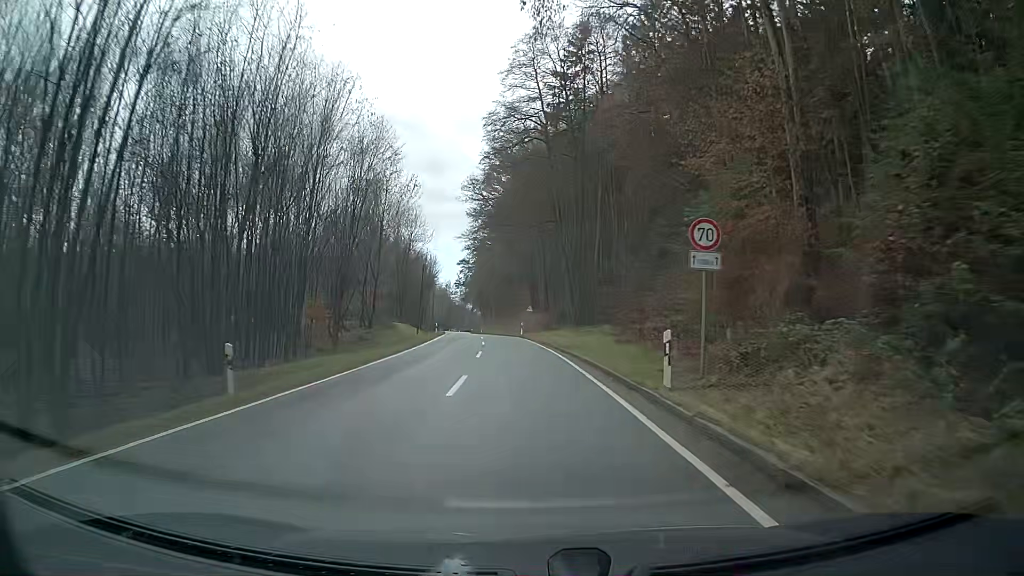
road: secondary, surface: asphalt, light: Day
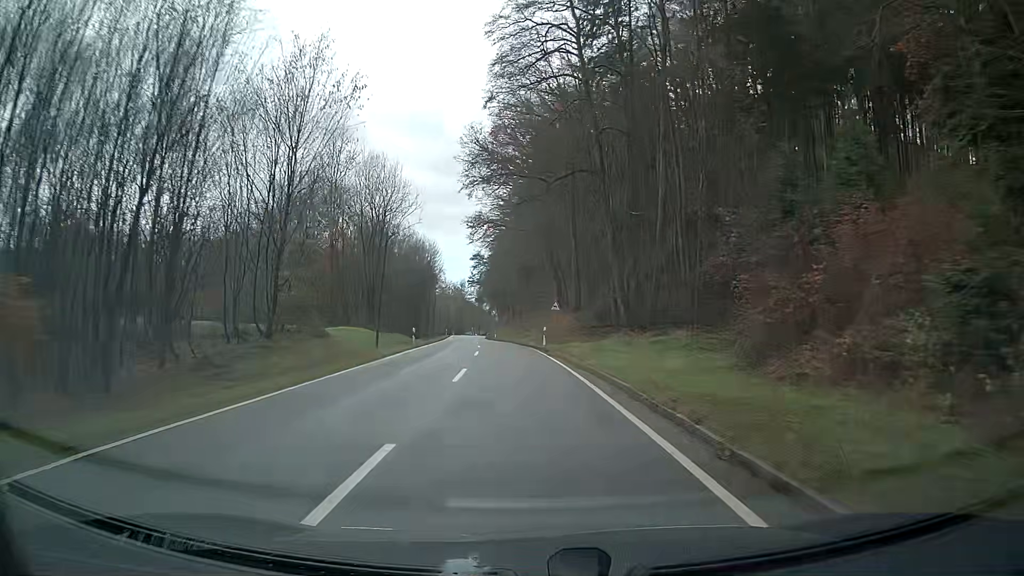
(-0.4, +20.3) m; -2°
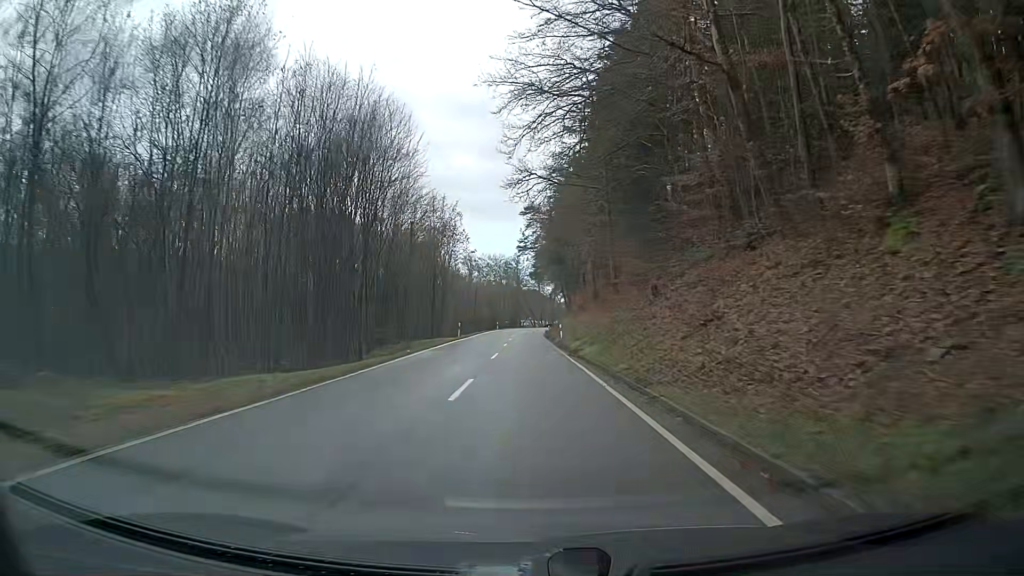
(-2.5, +50.7) m; -5°
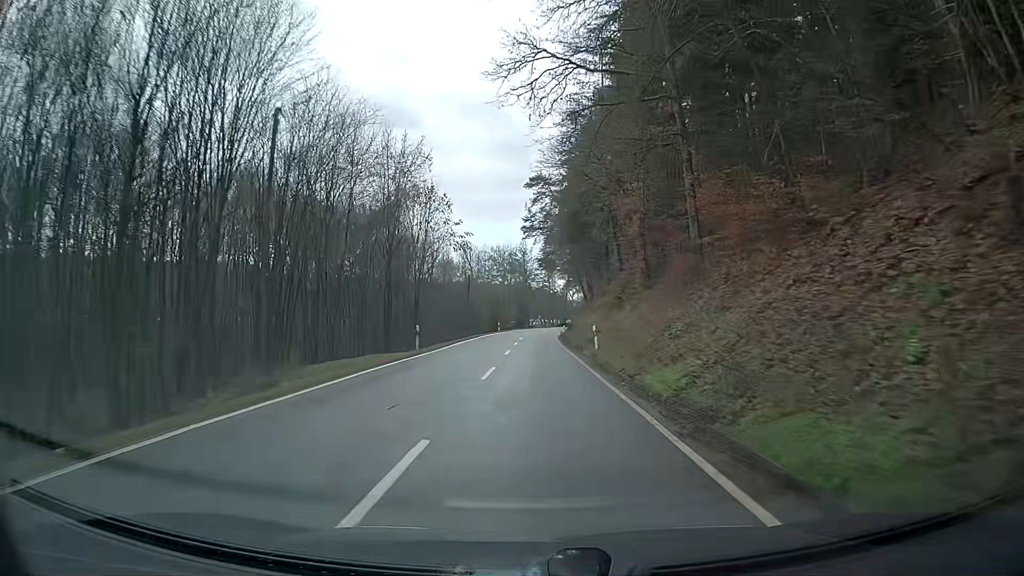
(-0.1, +20.2) m; -1°
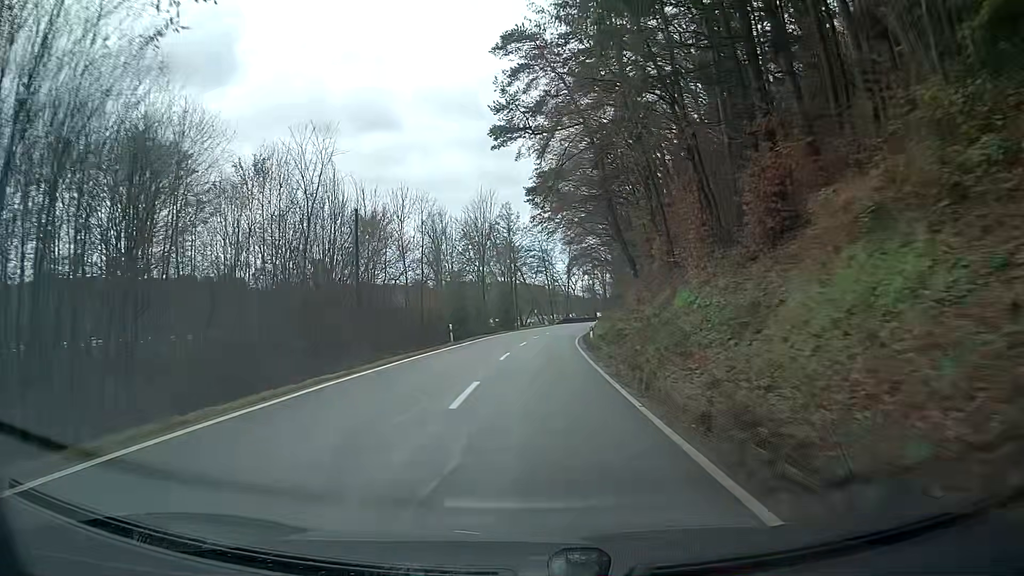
(+0.1, +40.2) m; 0°
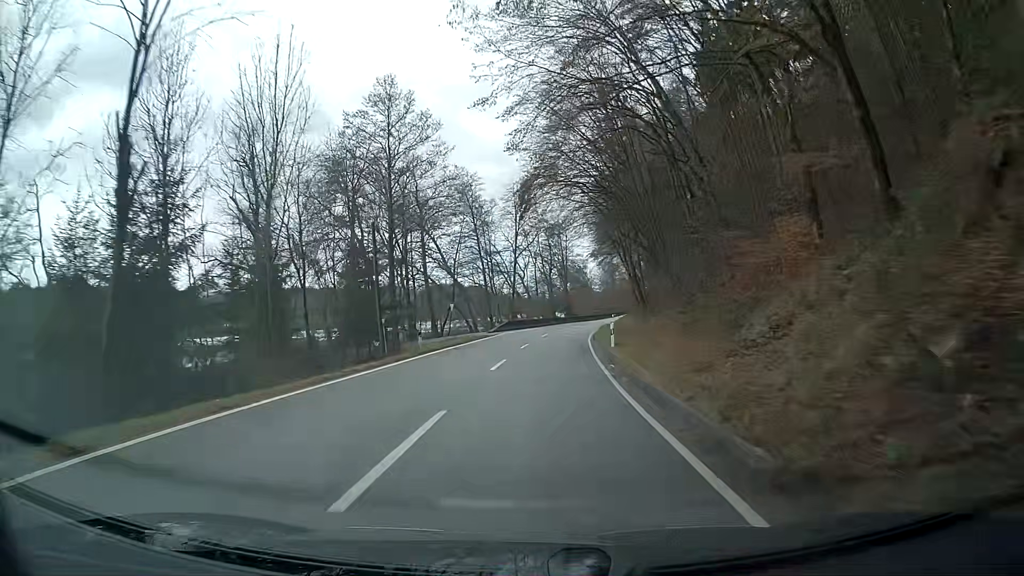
(+2.7, +49.9) m; +7°
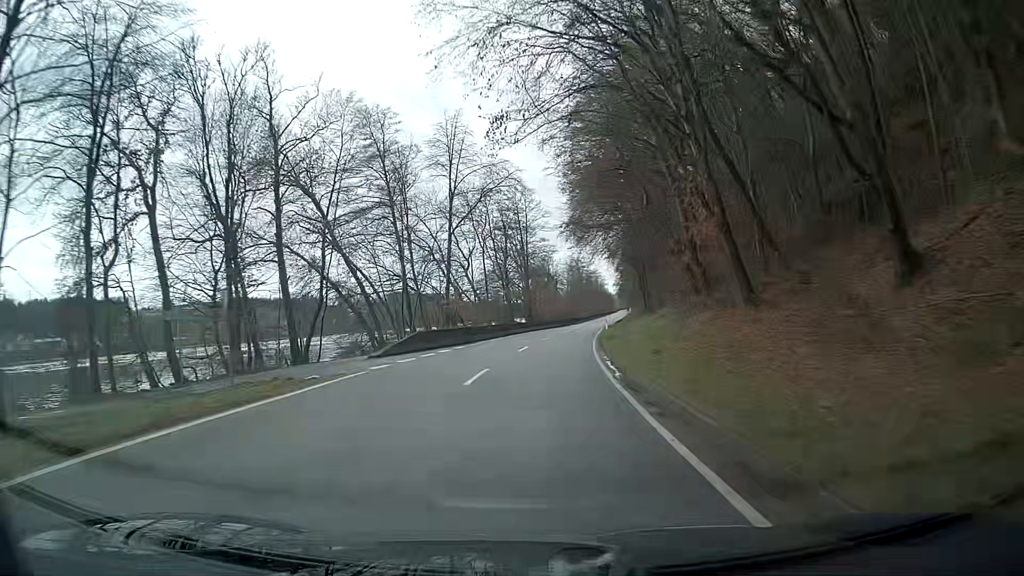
(+0.7, +29.9) m; +3°
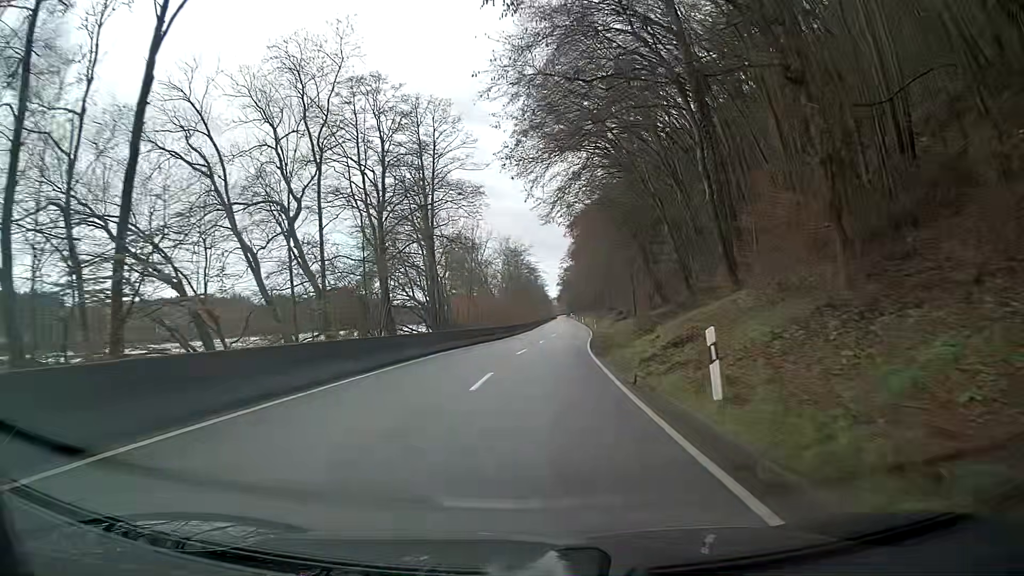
(+2.0, +39.5) m; +6°
